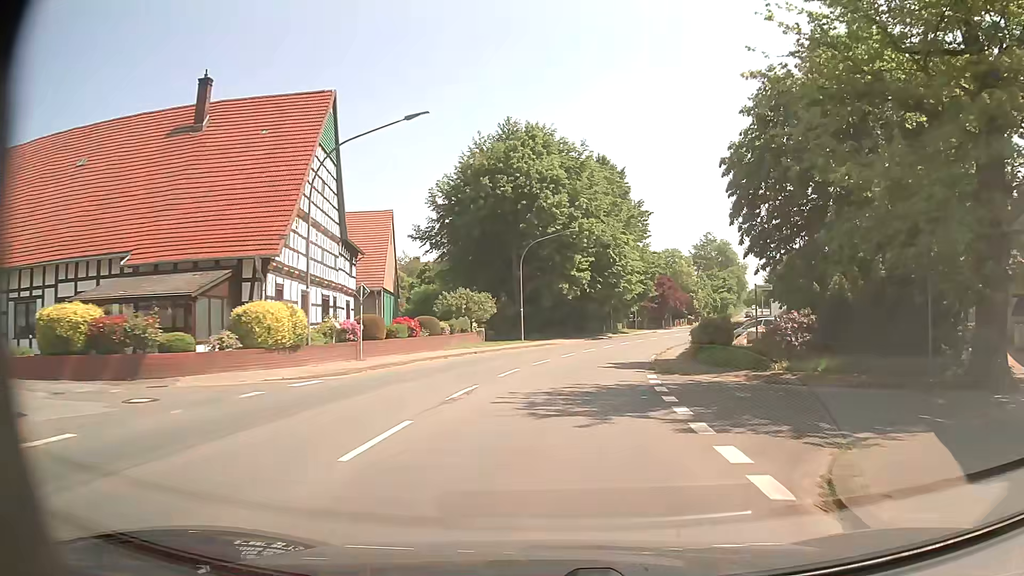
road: secondary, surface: asphalt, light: Day
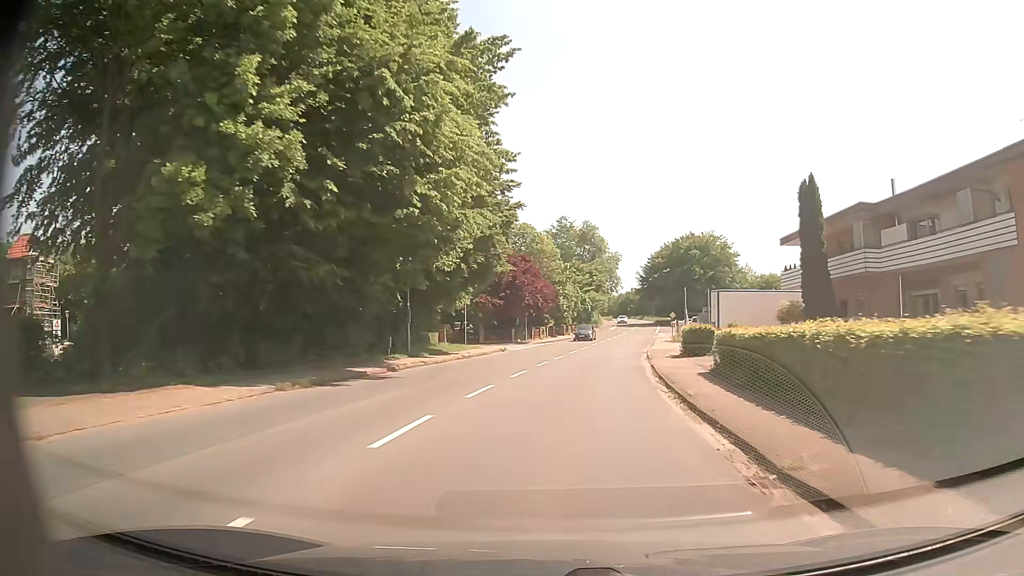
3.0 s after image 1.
(+4.3, +41.3) m; +13°
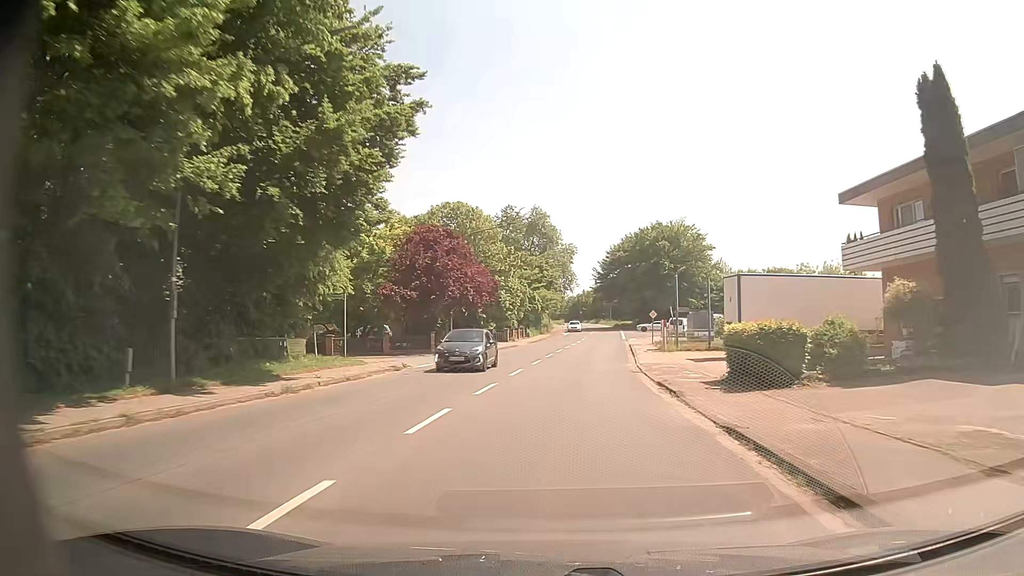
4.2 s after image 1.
(+0.7, +16.9) m; +4°
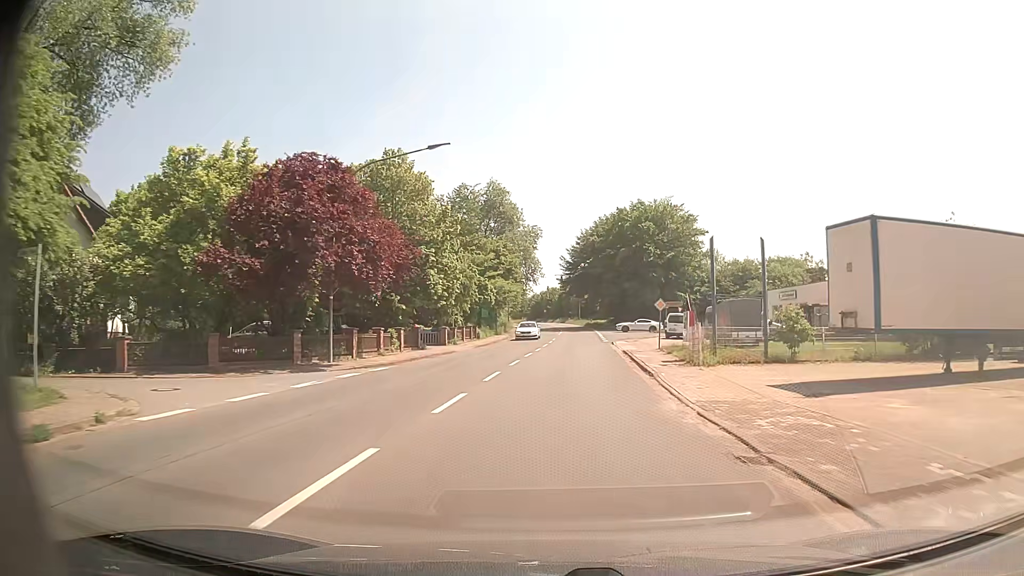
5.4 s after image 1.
(+0.5, +16.9) m; +3°
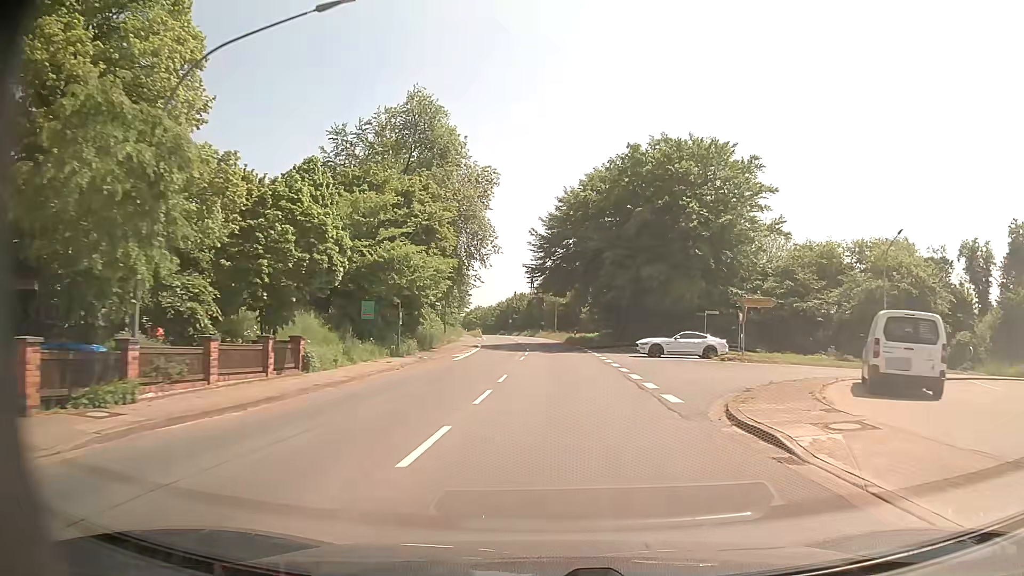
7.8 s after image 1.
(+0.8, +34.4) m; +3°
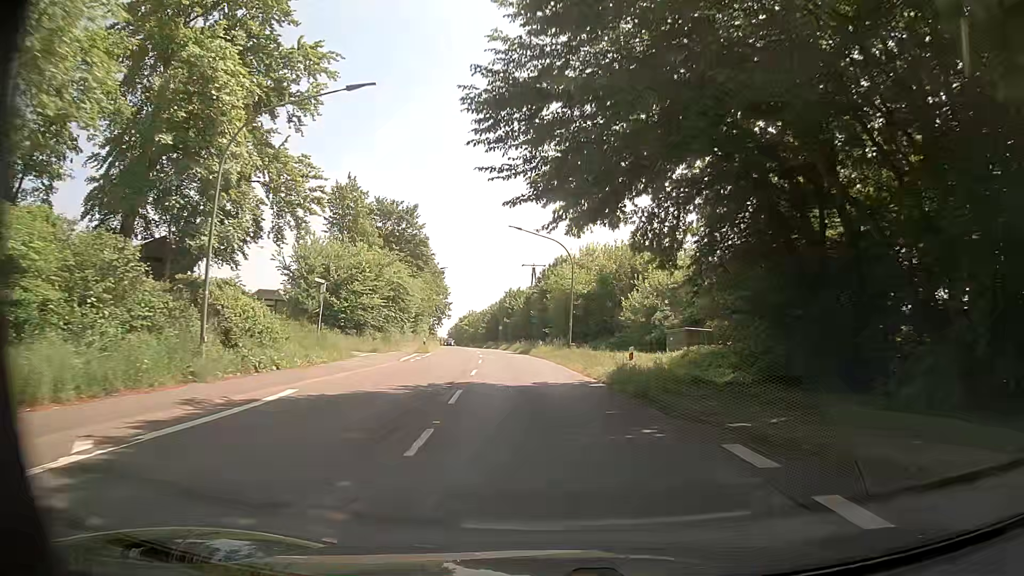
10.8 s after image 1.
(0.0, +42.4) m; -1°
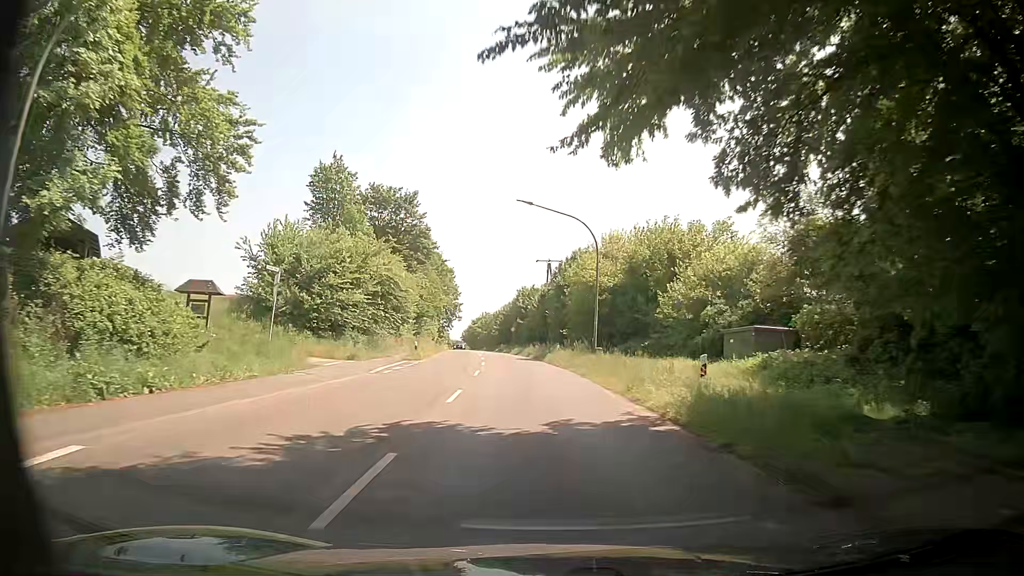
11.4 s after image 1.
(-0.1, +8.6) m; -1°
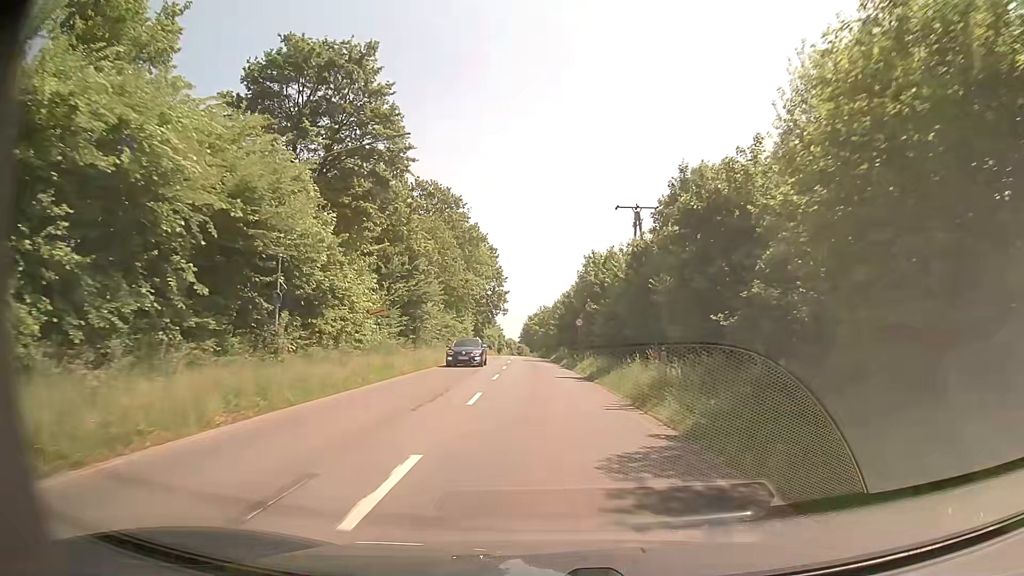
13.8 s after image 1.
(-1.9, +36.5) m; -5°
(0, +10) (0, +20) (-1, +30) (-1, +40) (-2, +50) (-2, +60) (-2, +70) (-3, +80) (-3, +90) (-4, +100) m
